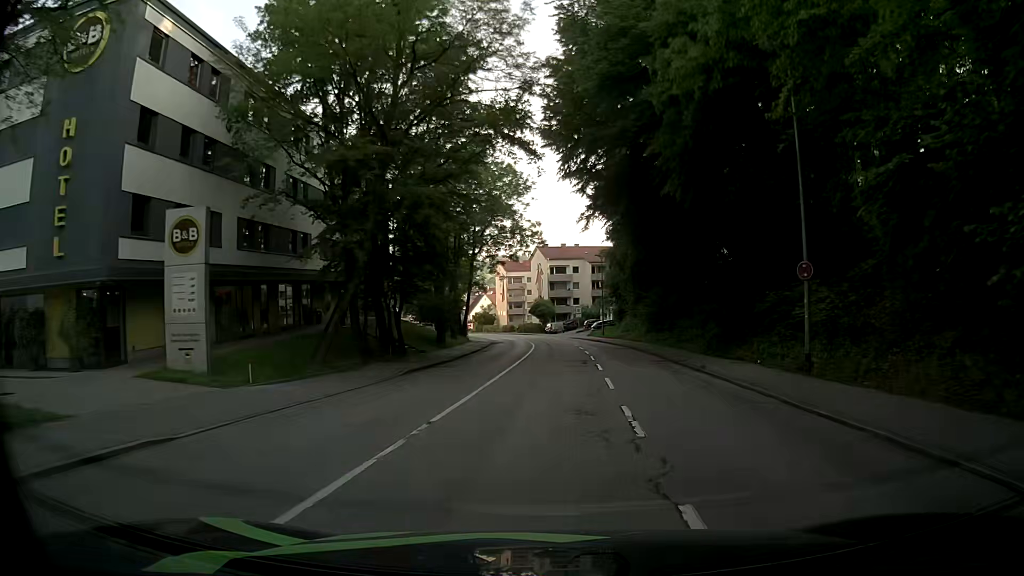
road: tertiary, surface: asphalt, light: Day
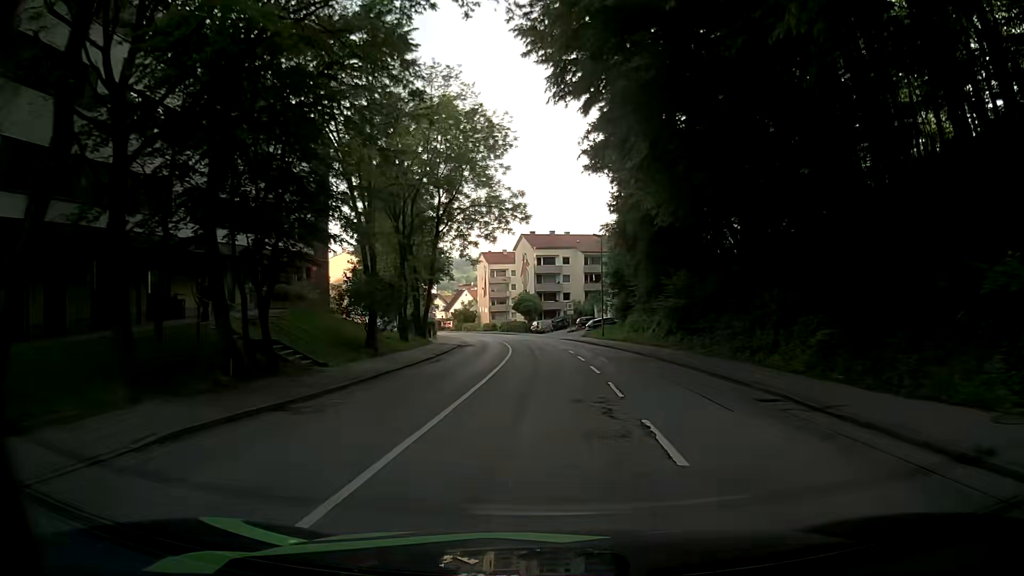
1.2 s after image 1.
(+0.2, +14.3) m; +1°
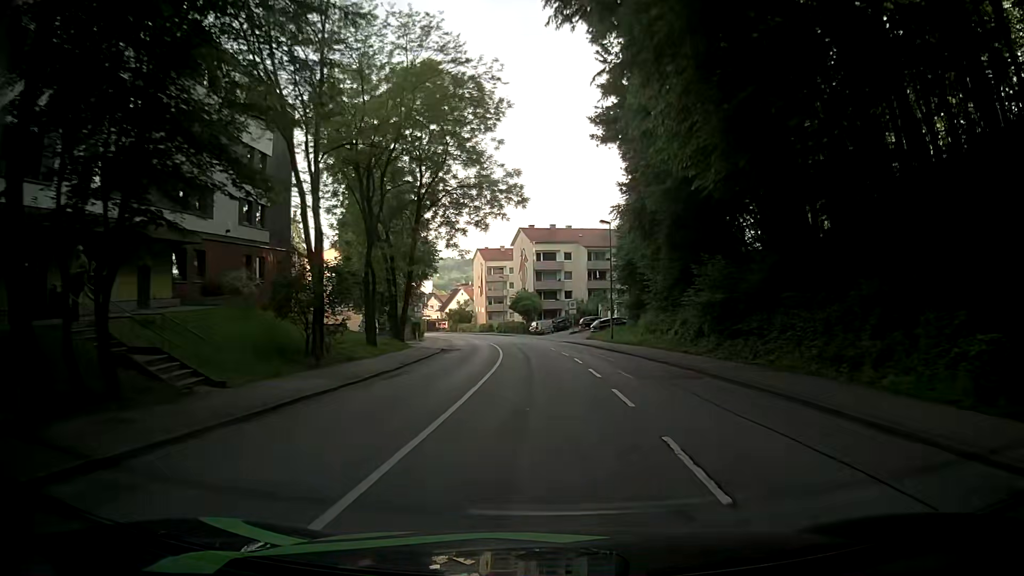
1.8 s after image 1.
(0.0, +7.4) m; 0°
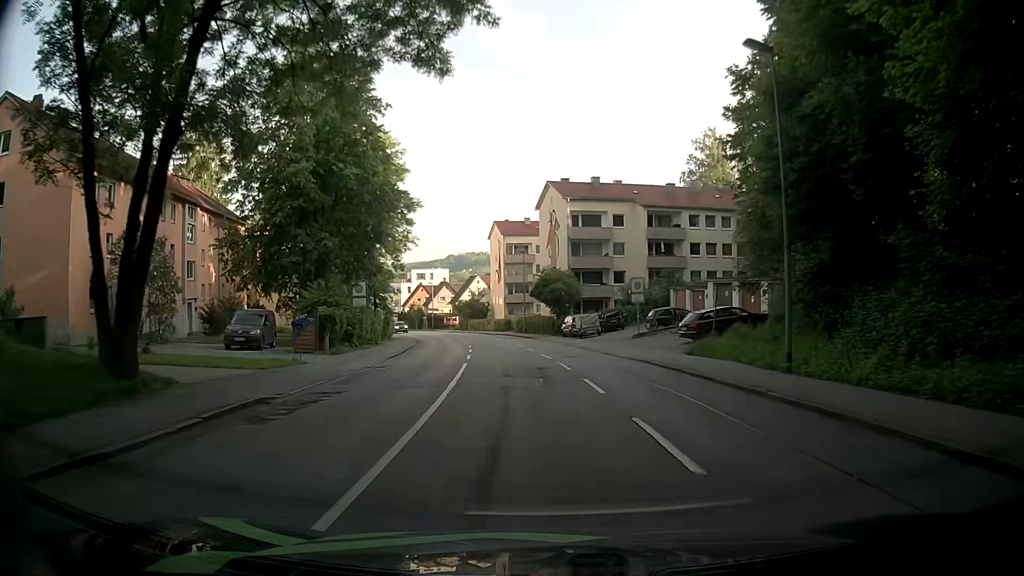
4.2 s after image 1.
(-0.4, +29.8) m; -2°
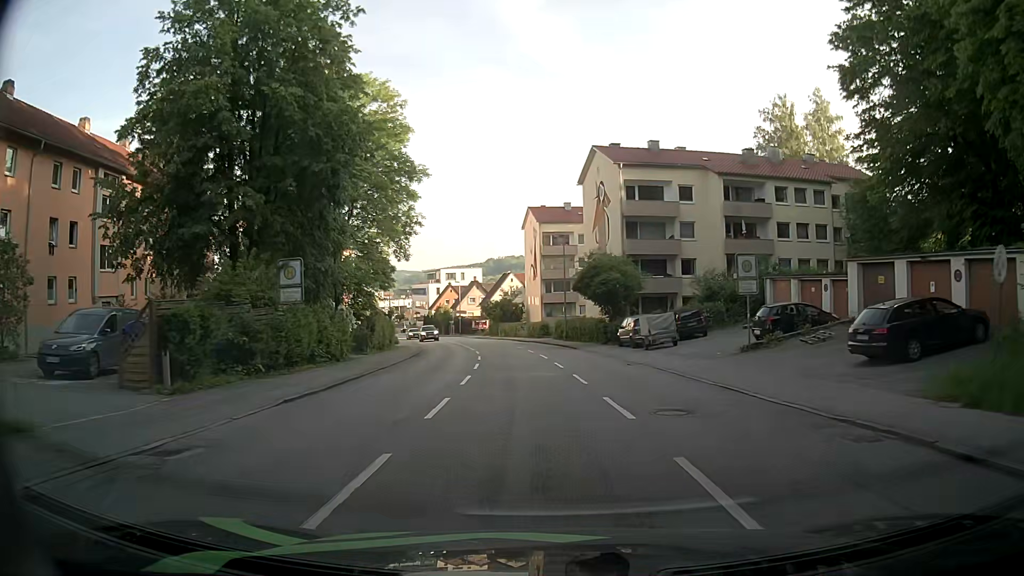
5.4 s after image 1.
(-0.6, +14.9) m; -4°
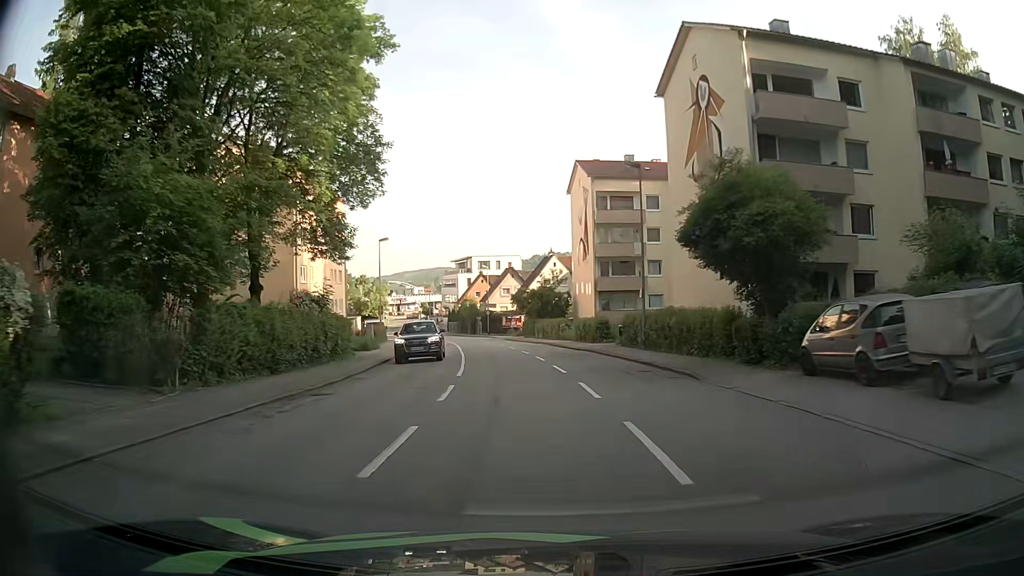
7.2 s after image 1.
(-0.8, +22.3) m; -4°
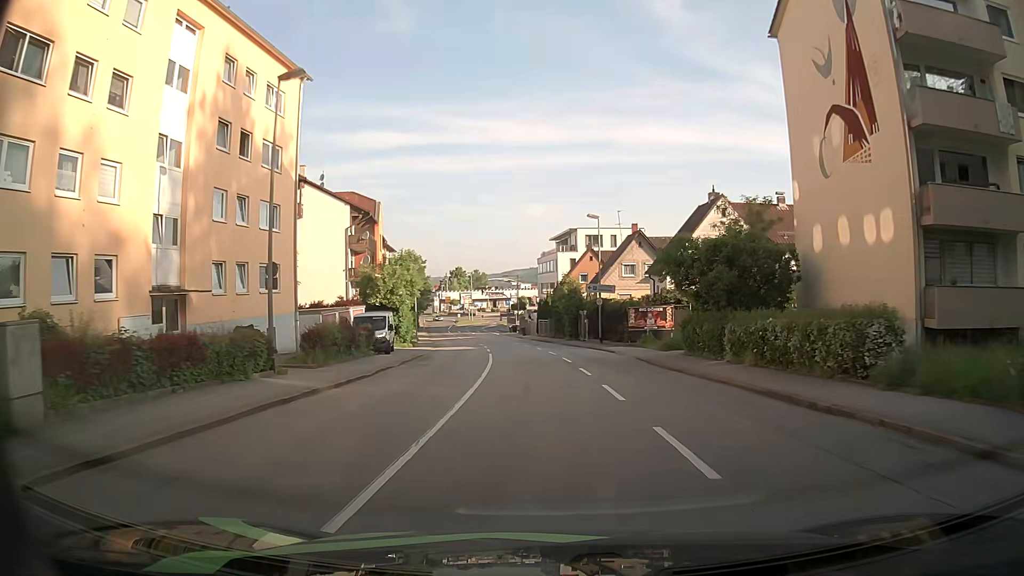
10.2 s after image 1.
(-3.2, +36.6) m; -10°
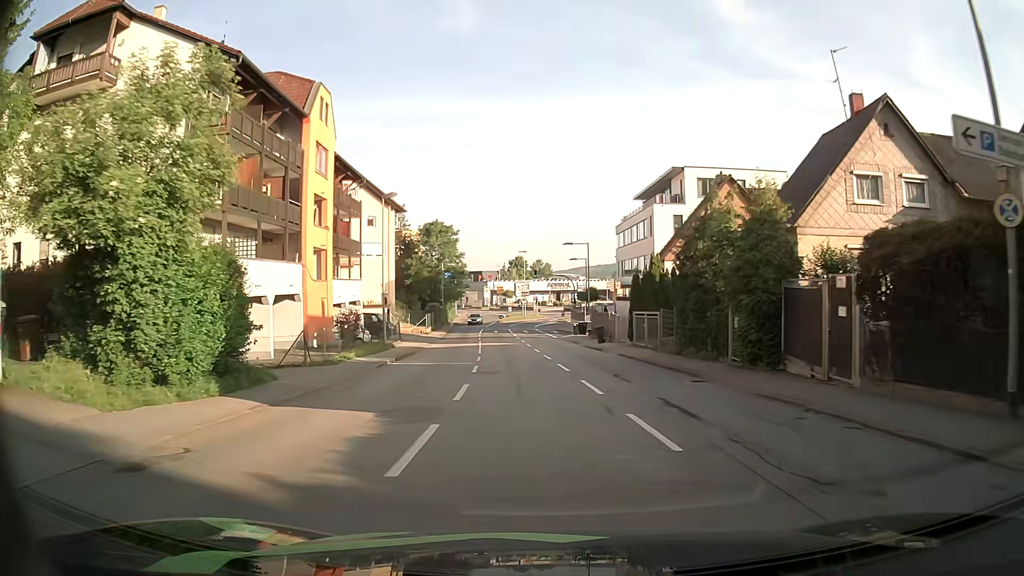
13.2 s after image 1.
(-1.8, +35.3) m; -6°
(0, +10) (-1, +20) (-2, +30) (-2, +40) (-3, +50) (-4, +60) (-5, +70) (-6, +80) (-5, +90) (-2, +99) m
